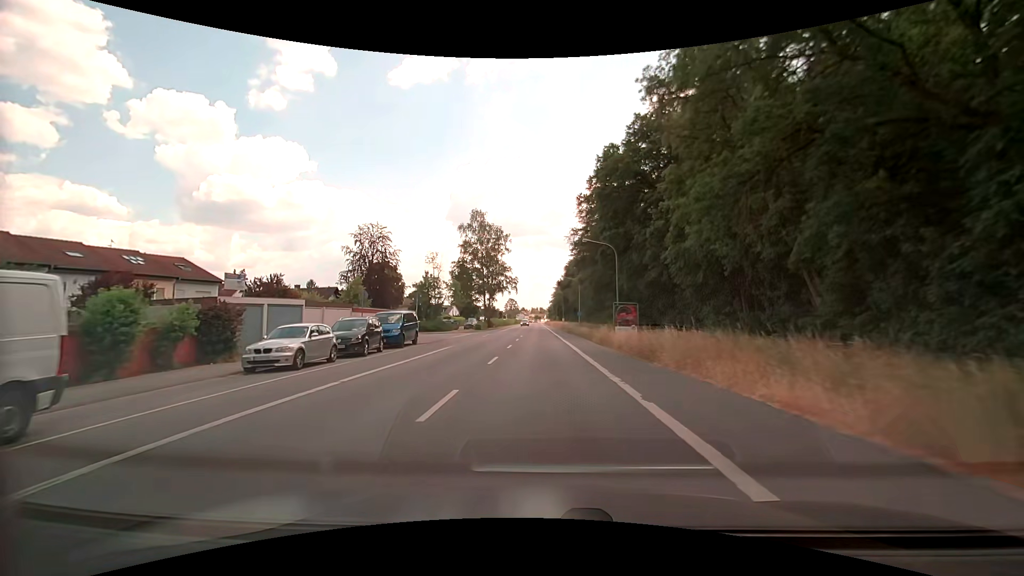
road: primary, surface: asphalt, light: Day
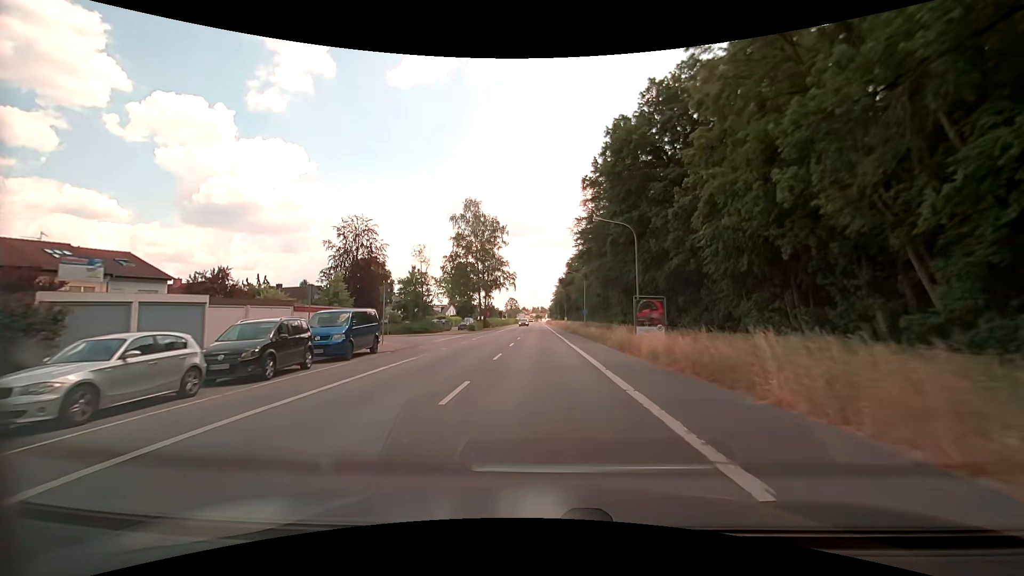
(0.0, +7.5) m; 0°
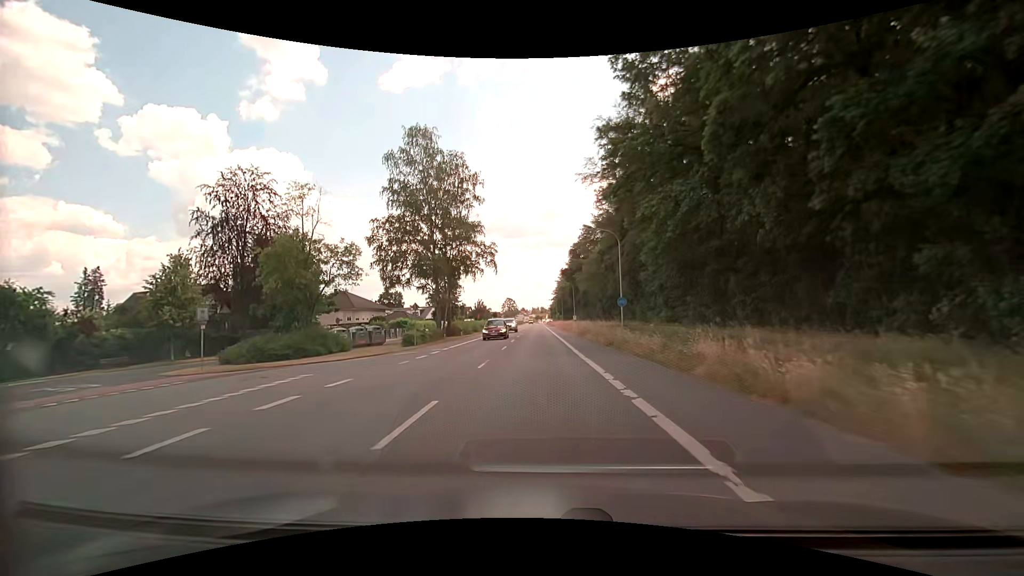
(-0.1, +29.7) m; 0°
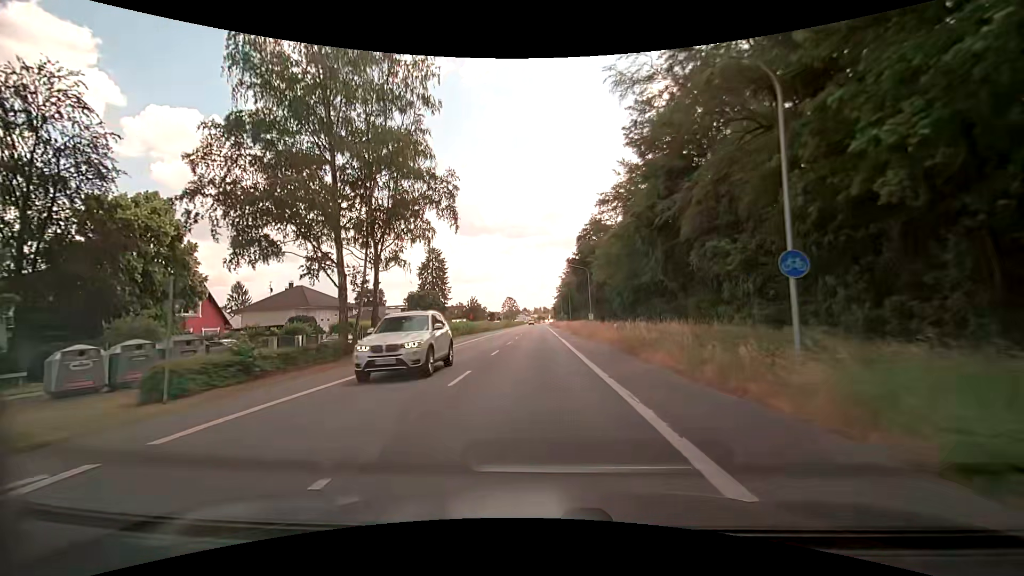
(-0.1, +22.1) m; 0°
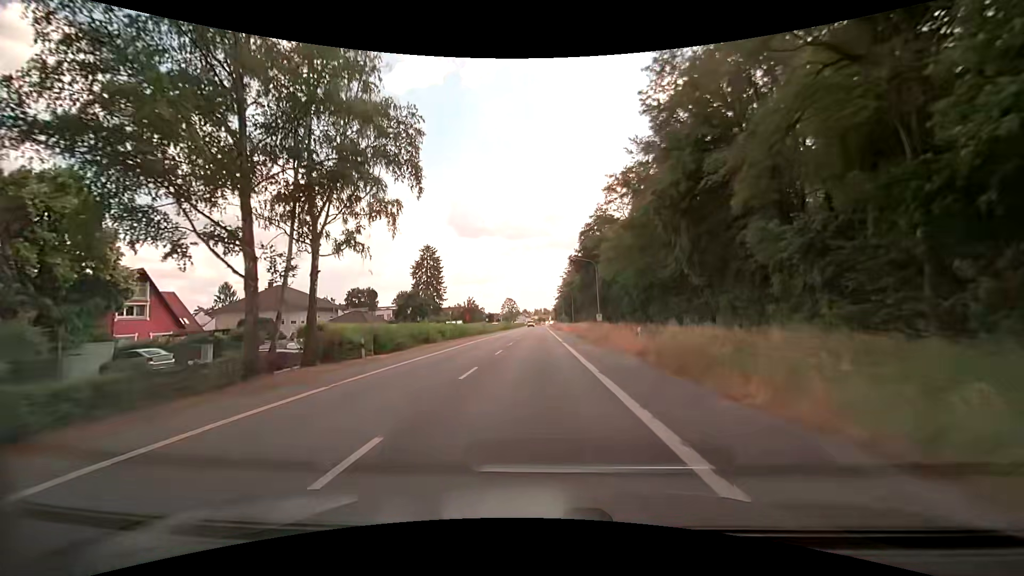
(0.0, +7.4) m; 0°
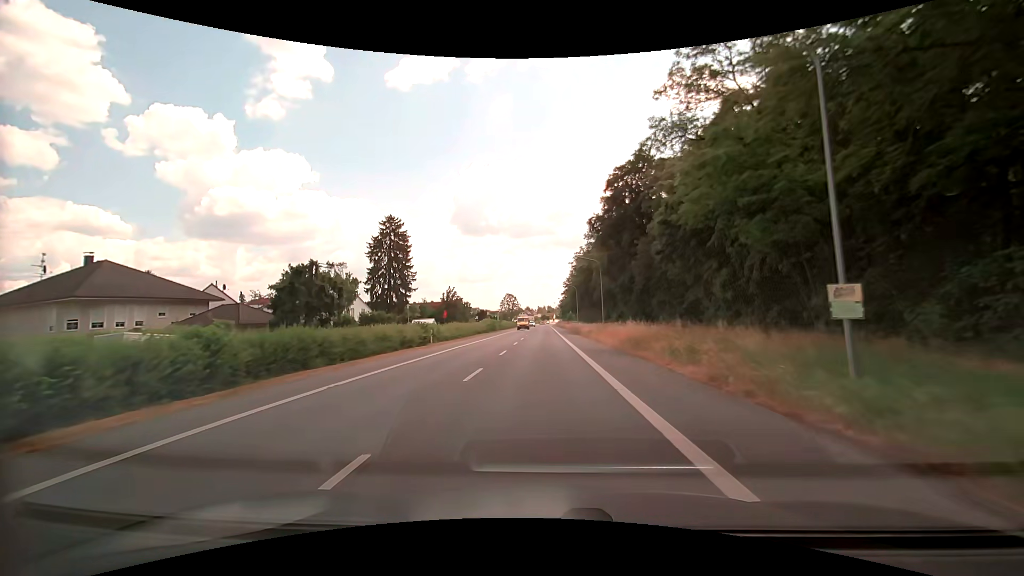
(-0.4, +36.7) m; -1°
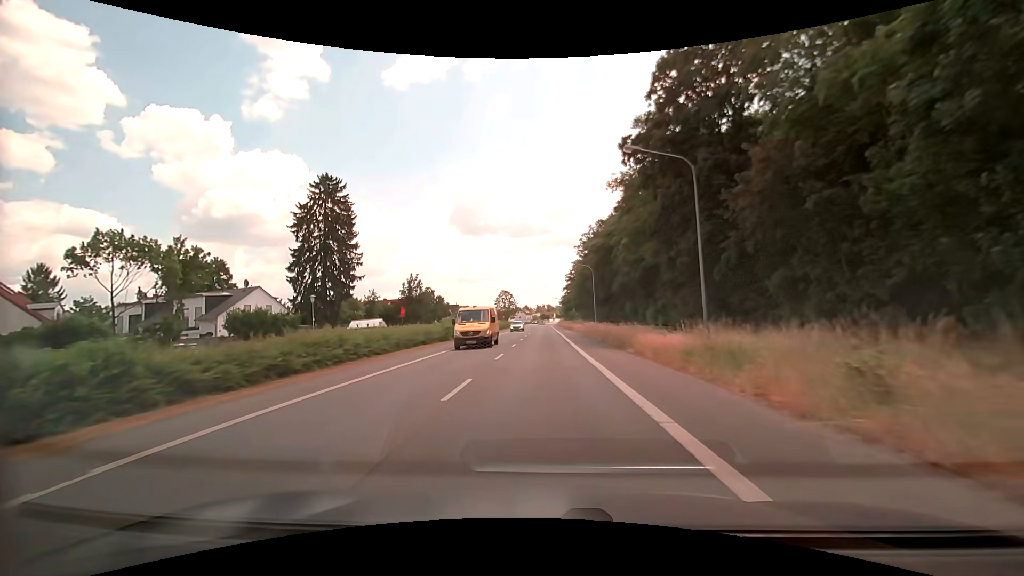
(+0.1, +29.4) m; 0°
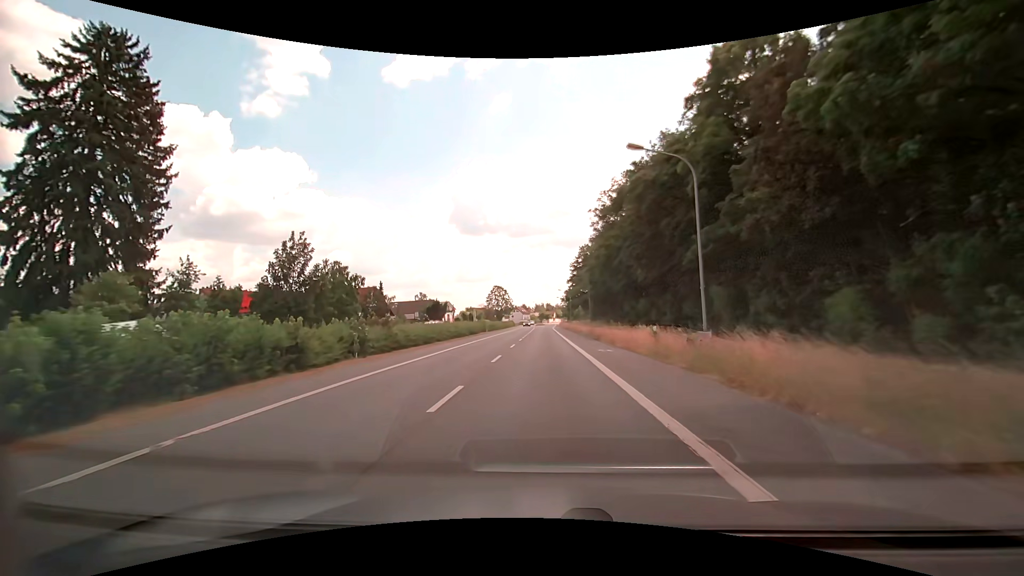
(+0.3, +37.2) m; 0°
(0, +10) (0, +20) (0, +30) (0, +40) (0, +50) (0, +60) (0, +70) (0, +80) (0, +90) (+1, +100) m
